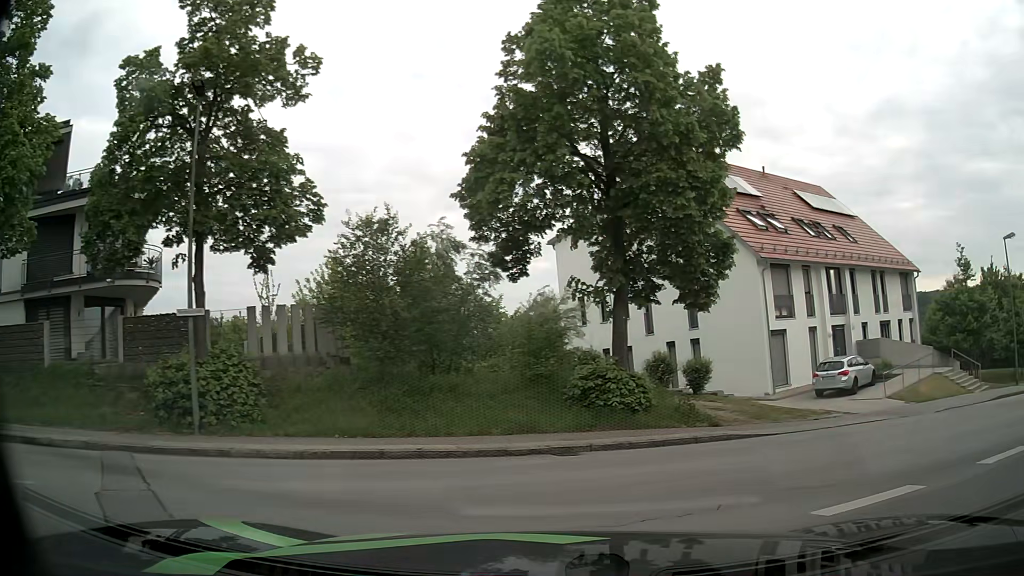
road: residential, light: Day
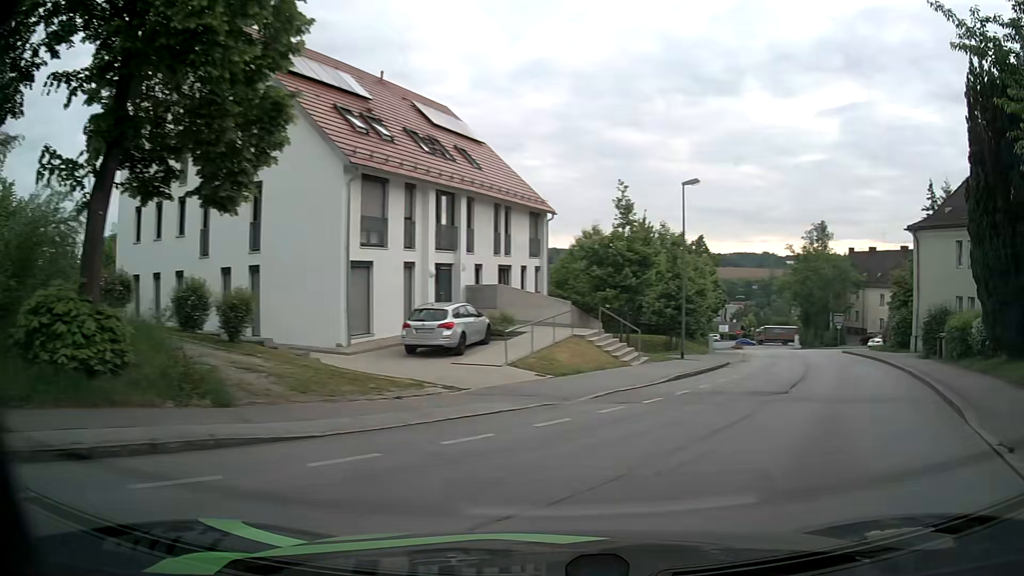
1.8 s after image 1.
(+2.0, +7.2) m; +33°
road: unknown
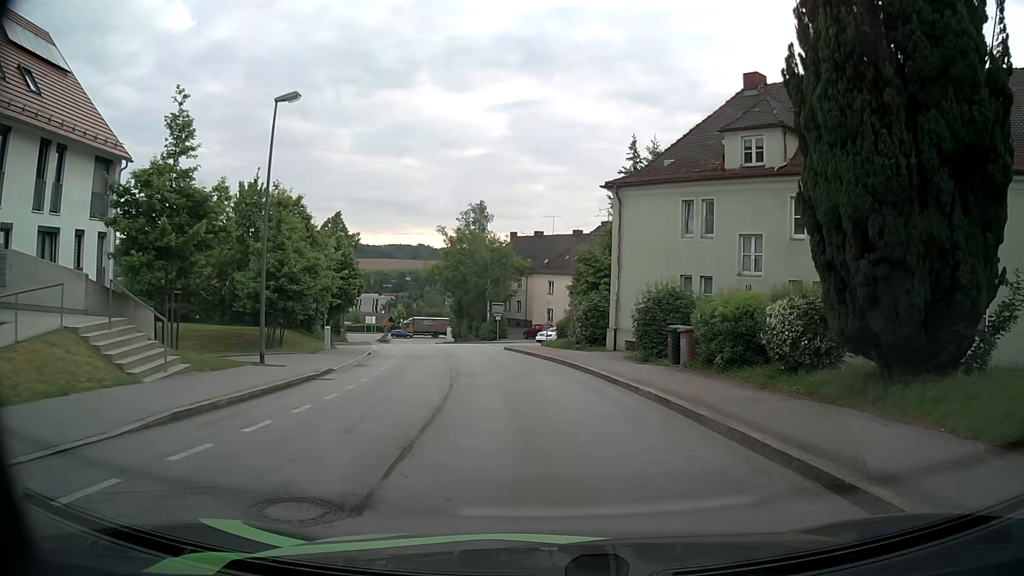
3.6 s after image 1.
(+3.4, +10.1) m; +29°
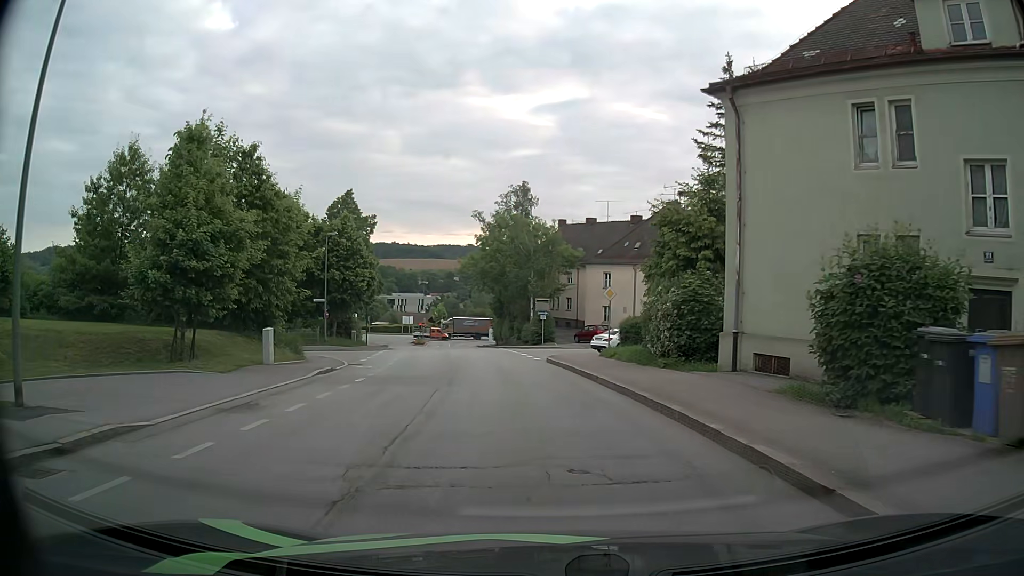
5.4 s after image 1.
(-0.2, +12.0) m; -4°
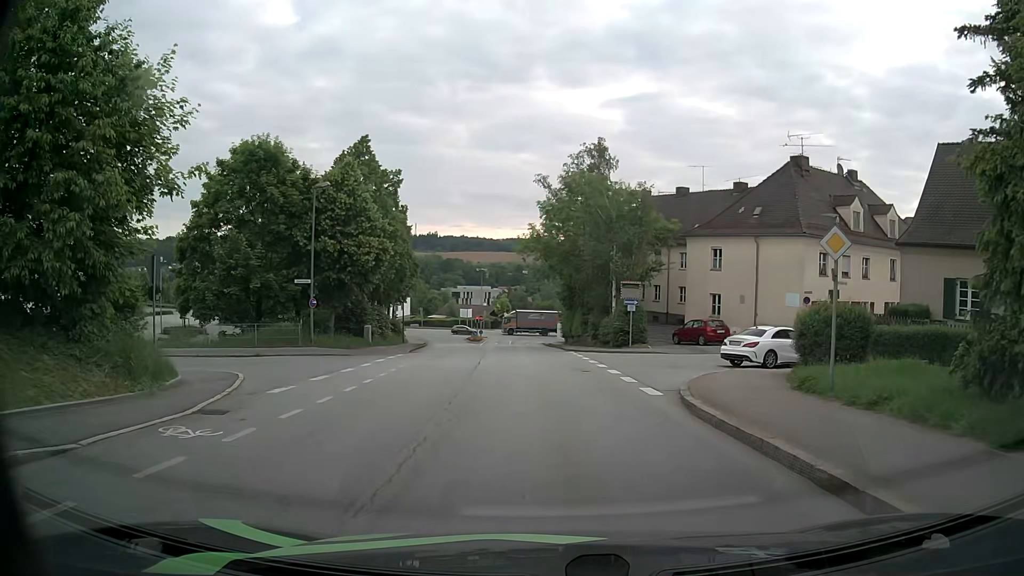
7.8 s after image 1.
(-0.7, +15.2) m; -5°
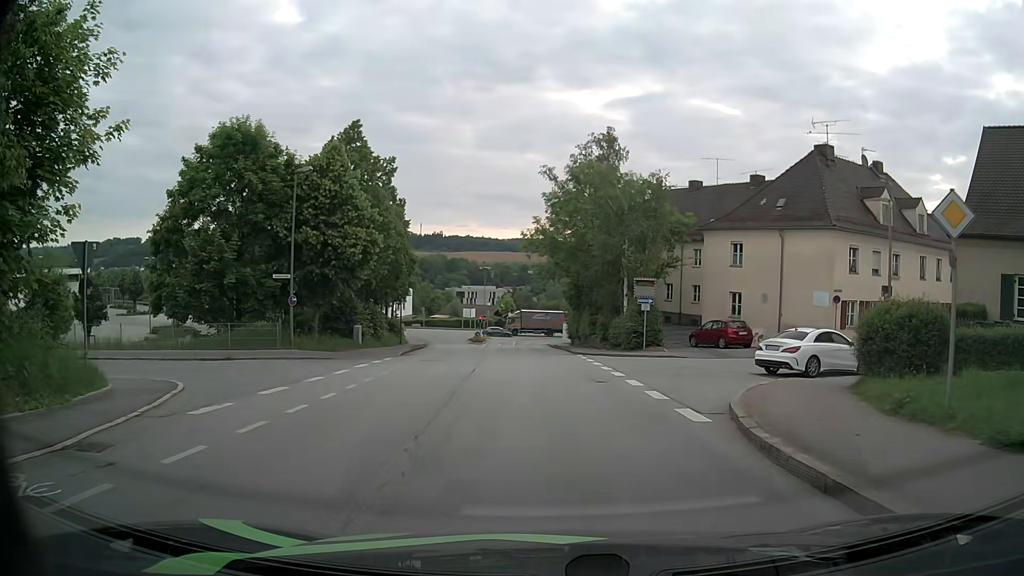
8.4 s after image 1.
(0.0, +3.3) m; -1°
(0, +10) (-1, +20) (-11, +22) (-20, +20) (-30, +19) (-40, +19) (-50, +20) (-60, +22) (-70, +25) (-79, +28) m
